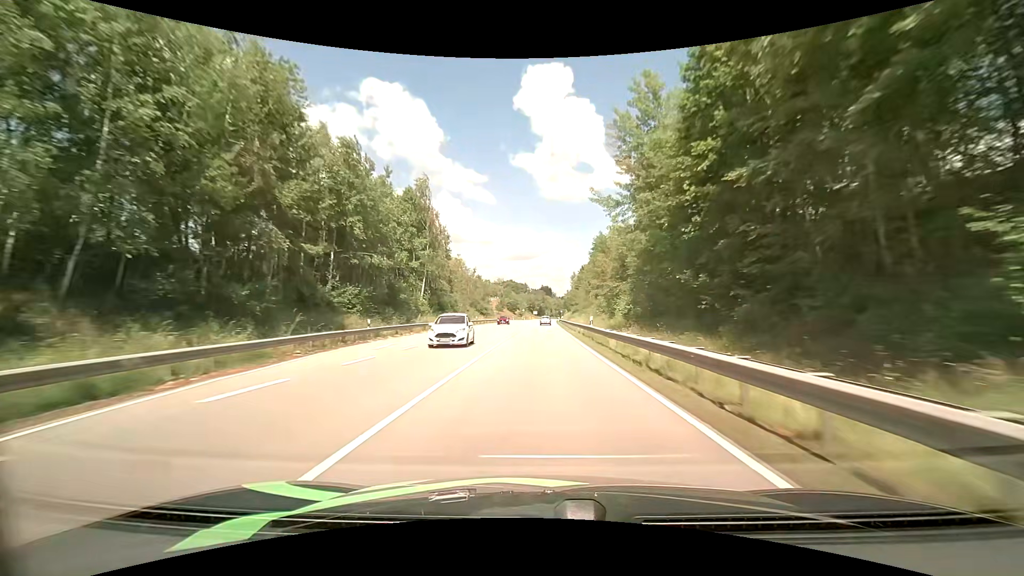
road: primary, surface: asphalt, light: Day
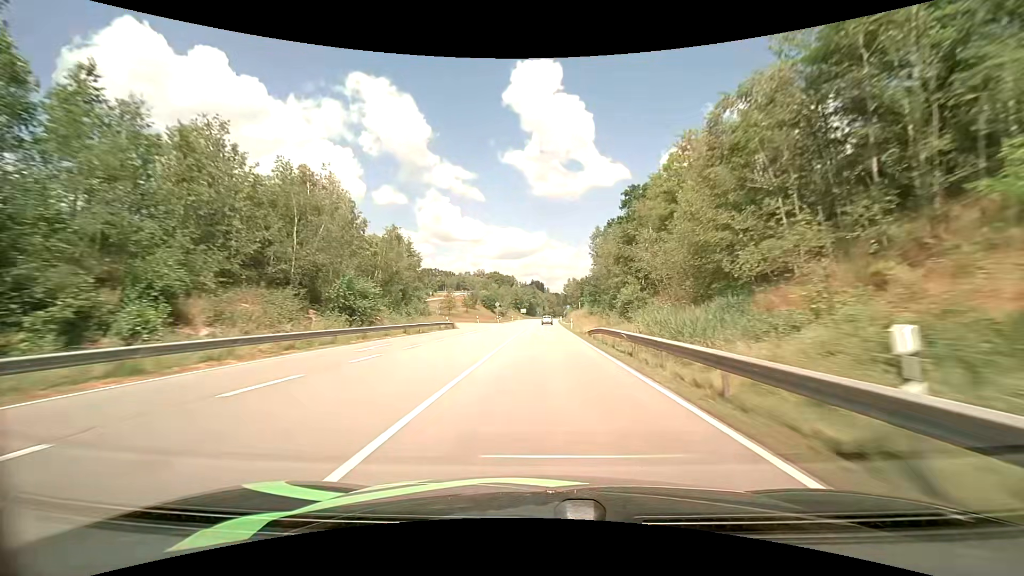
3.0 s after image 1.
(+0.5, +71.8) m; +1°
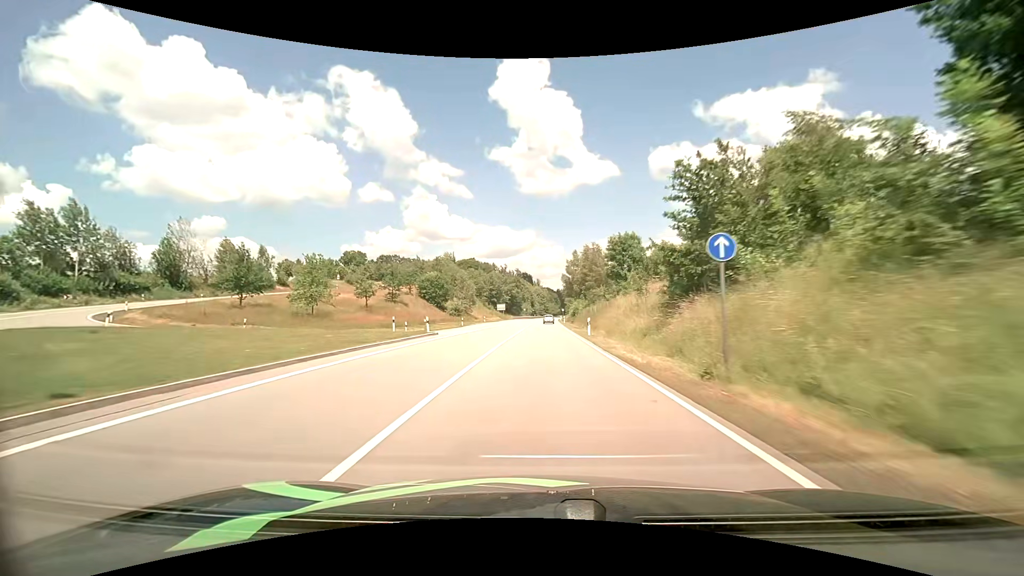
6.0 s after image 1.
(+1.5, +74.7) m; +2°
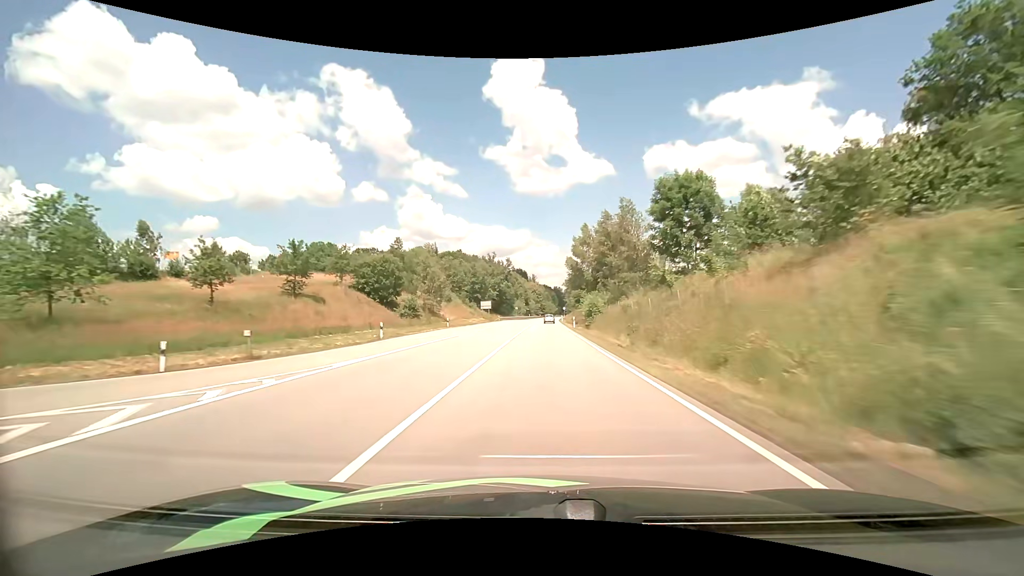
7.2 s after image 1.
(+0.1, +30.2) m; 0°
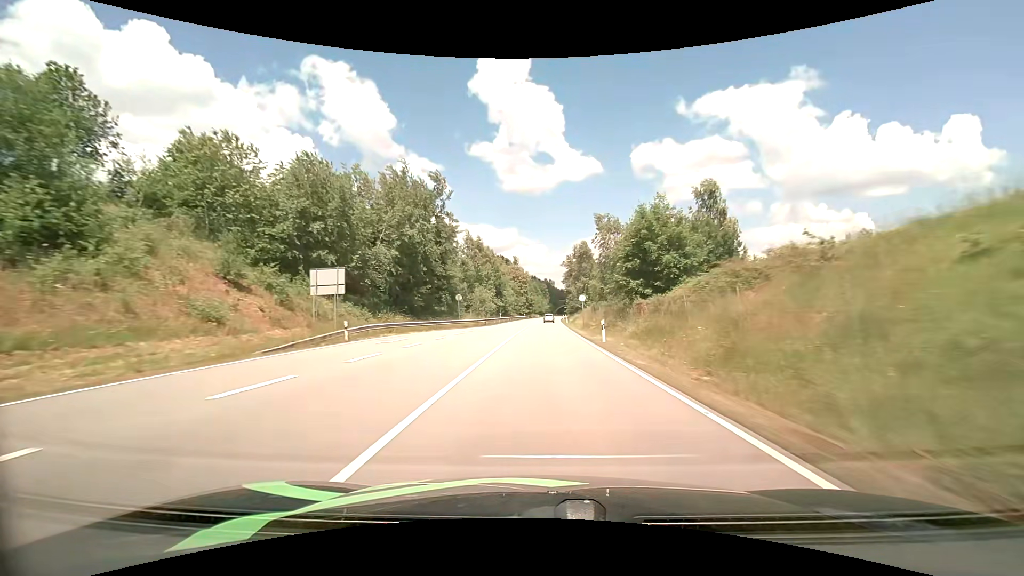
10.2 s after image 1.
(+1.1, +76.5) m; +1°
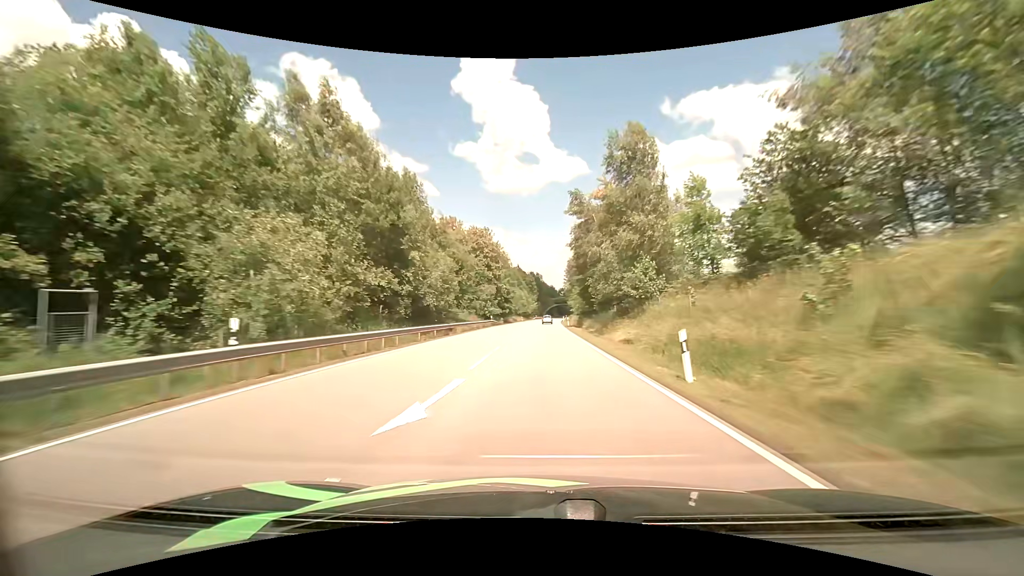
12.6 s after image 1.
(+0.9, +61.4) m; +2°
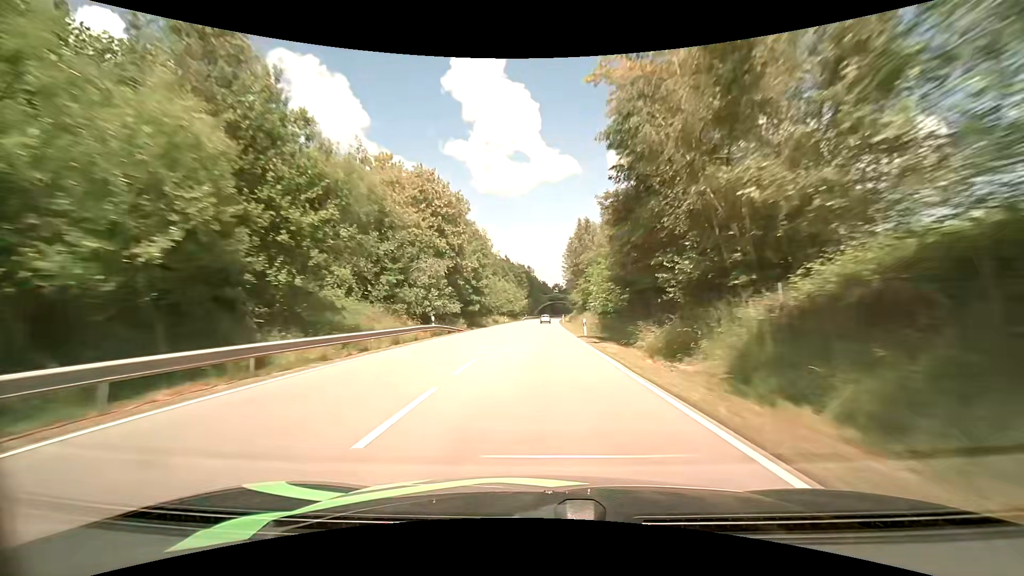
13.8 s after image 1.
(+0.3, +31.1) m; +1°
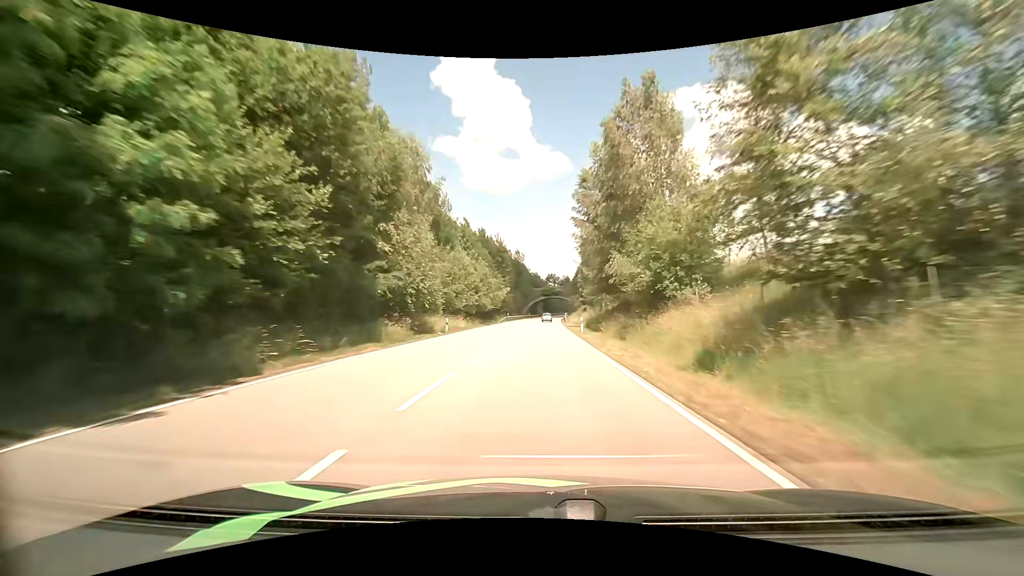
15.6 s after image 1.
(+0.3, +46.4) m; +1°
(0, +10) (0, +20) (0, +30) (0, +40) (+1, +50) (+1, +60) (+1, +70) (+1, +80) (+2, +90) (+2, +100) m
